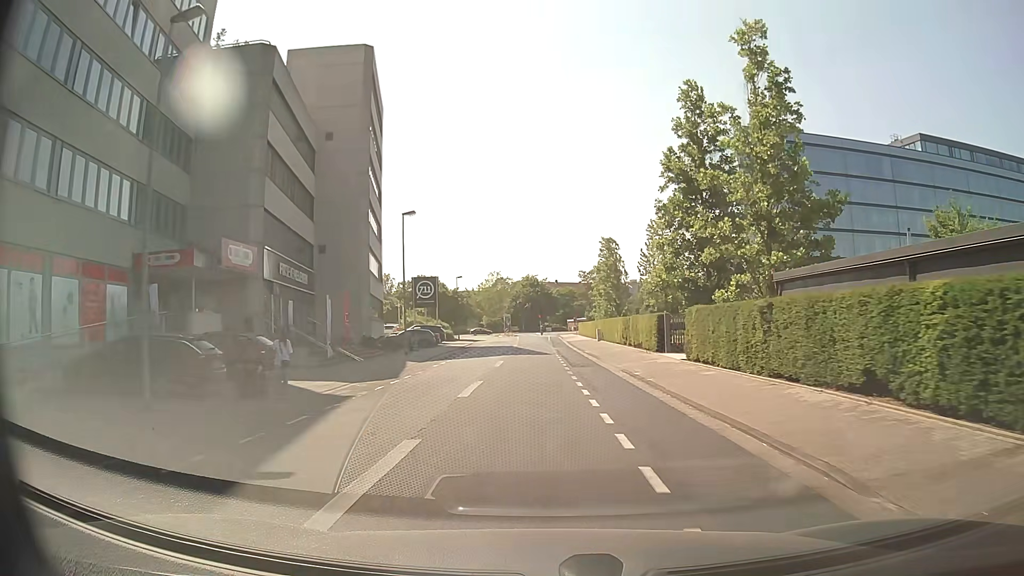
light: Day
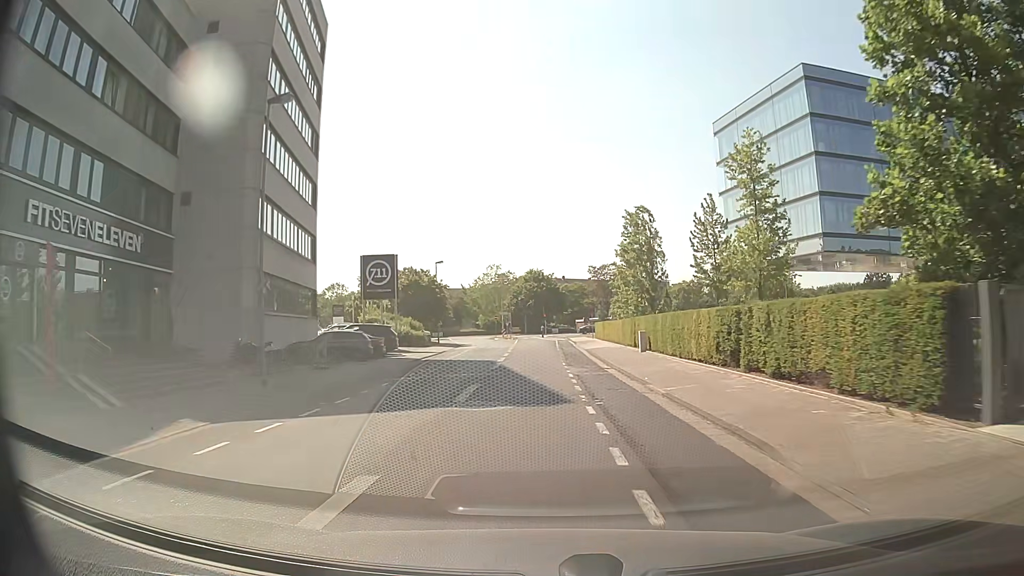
(-0.2, +20.8) m; -1°
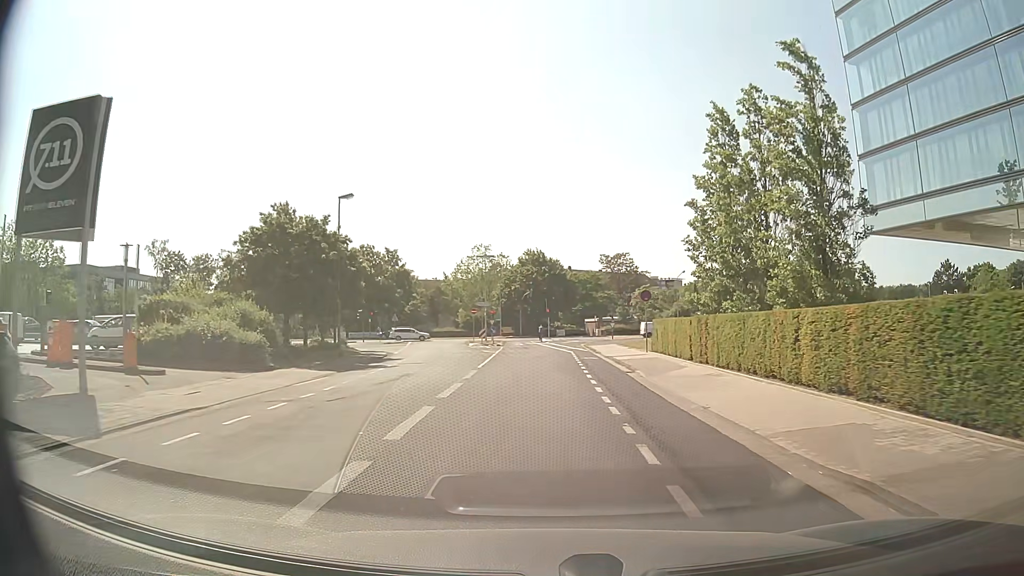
(-0.3, +33.8) m; 0°
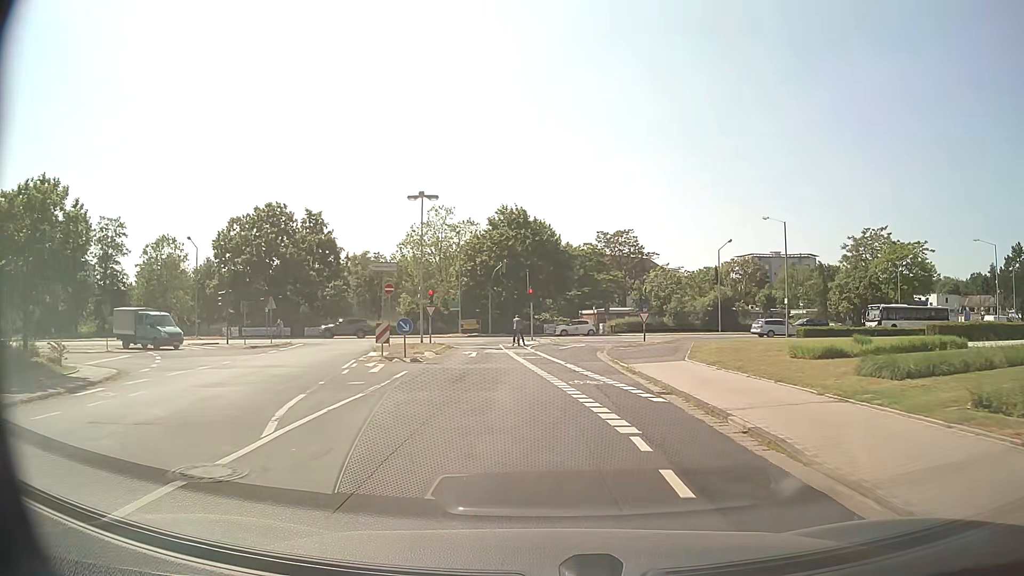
(+0.4, +30.9) m; +1°
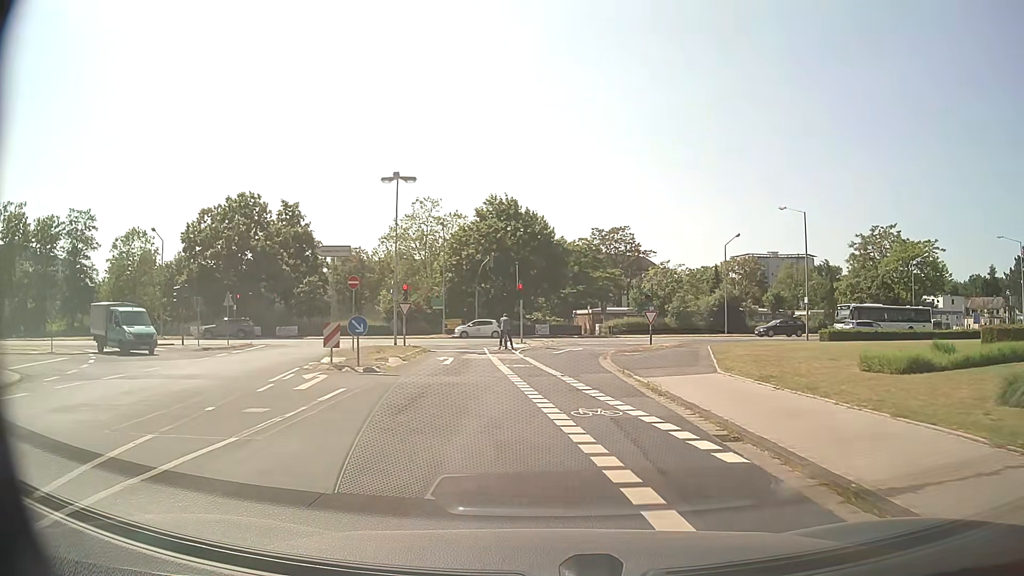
(0.0, +5.2) m; +1°
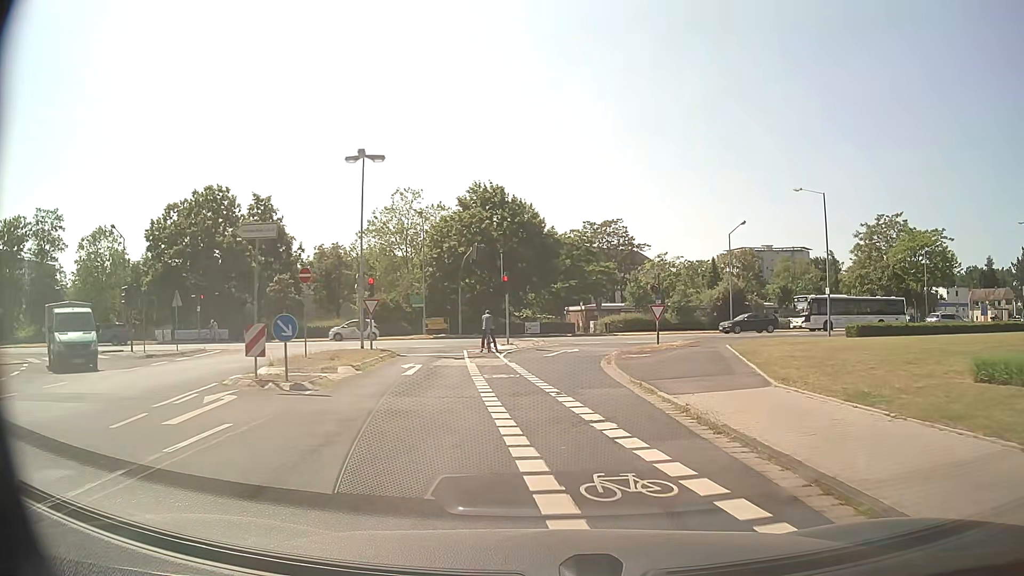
(0.0, +4.9) m; +1°
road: residential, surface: asphalt
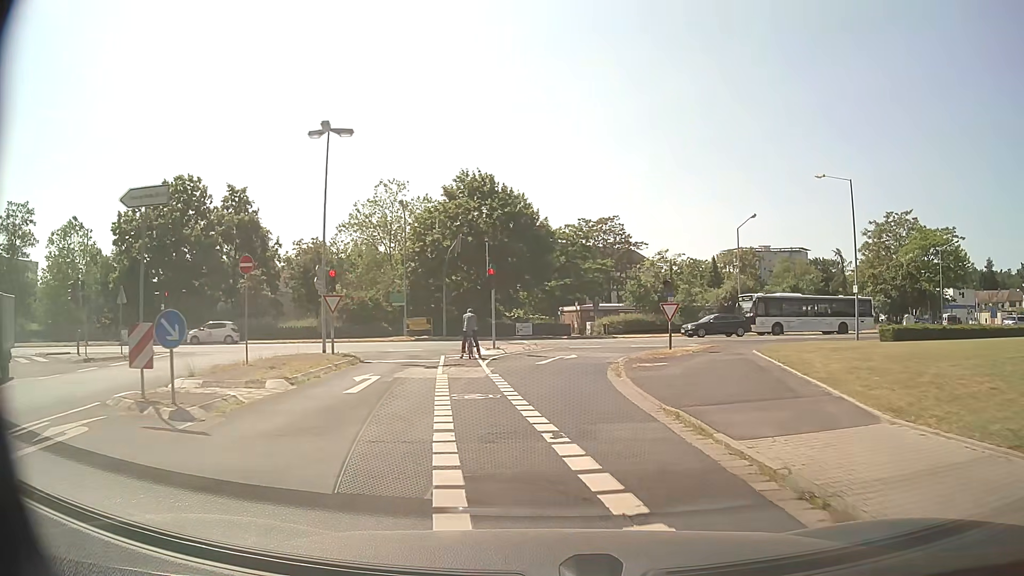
(0.0, +4.5) m; 0°
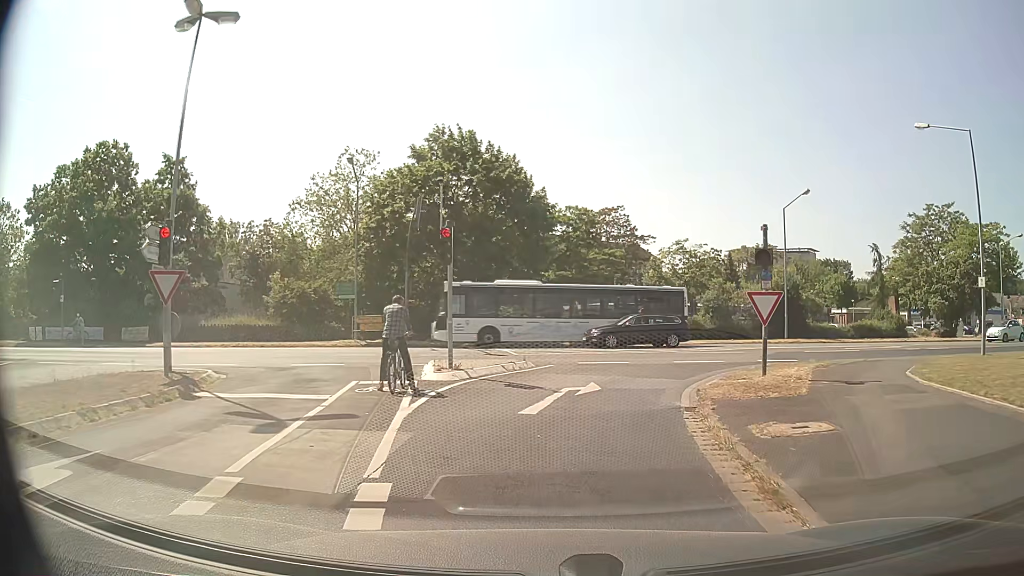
(+0.1, +11.4) m; 0°
(0, +10) (+3, +19) (+11, +26) (+21, +28) (+31, +30) (+40, +32) (+50, +34) (+60, +36) (+70, +39) (+79, +41) m
